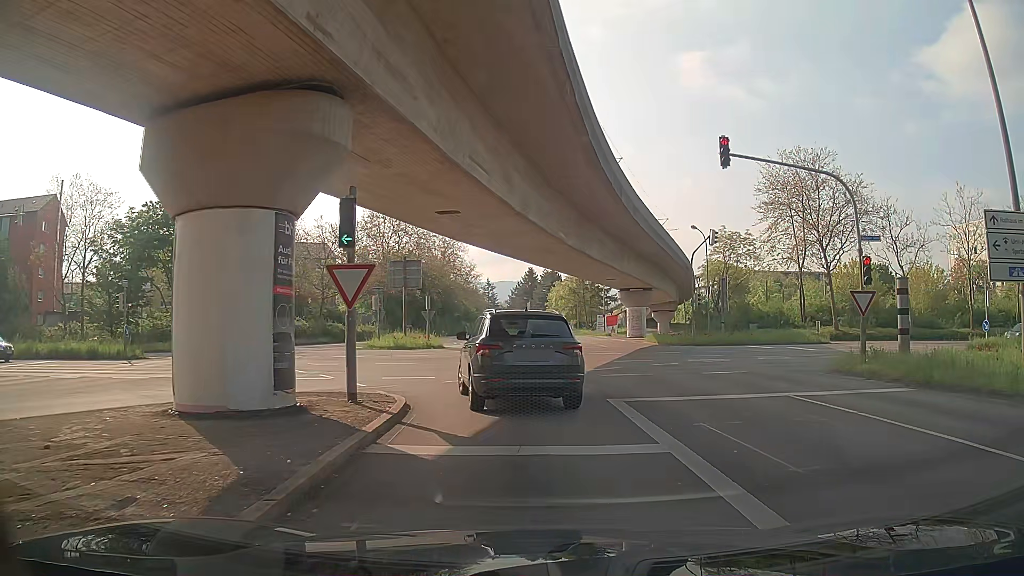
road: tertiary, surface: asphalt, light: Day
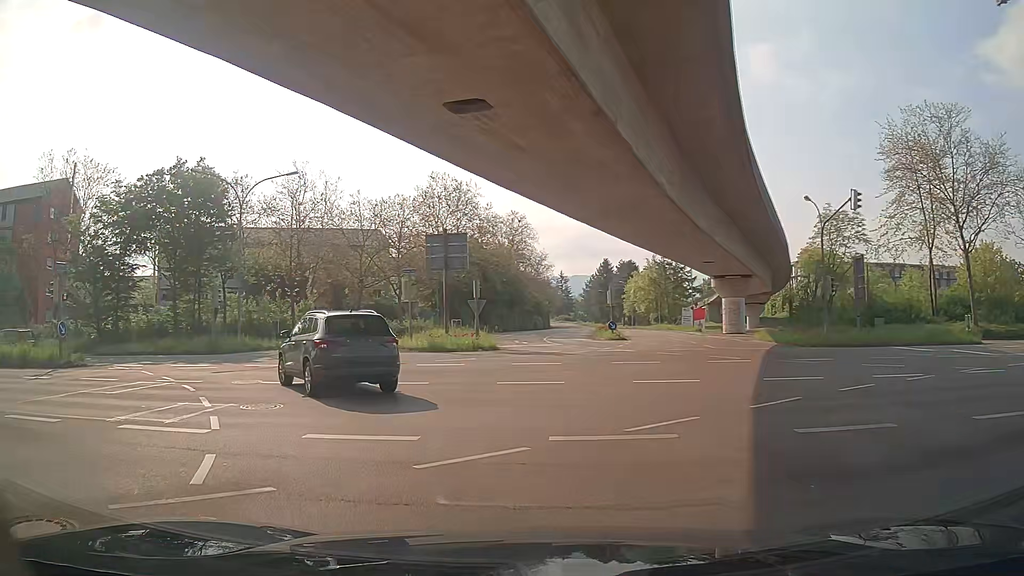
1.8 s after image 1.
(-0.1, +10.9) m; -6°
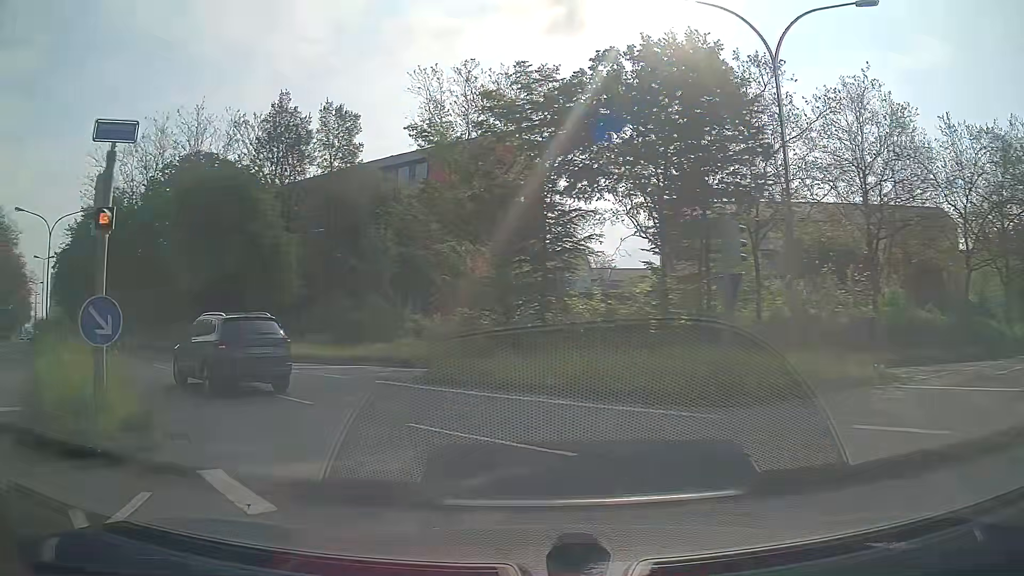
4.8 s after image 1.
(-8.3, +20.2) m; -46°
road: secondary
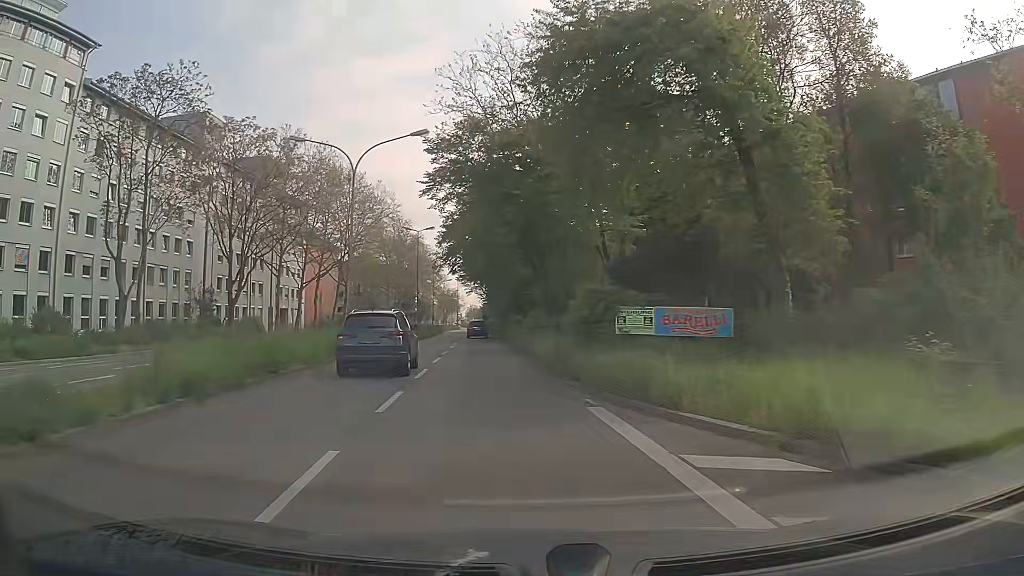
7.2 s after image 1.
(-7.2, +18.6) m; -39°
(0, +10) (-1, +20) (-2, +30) (-3, +40) (-4, +50) (-4, +60) (-5, +70) (-6, +80) (-7, +90) (-9, +100) m
